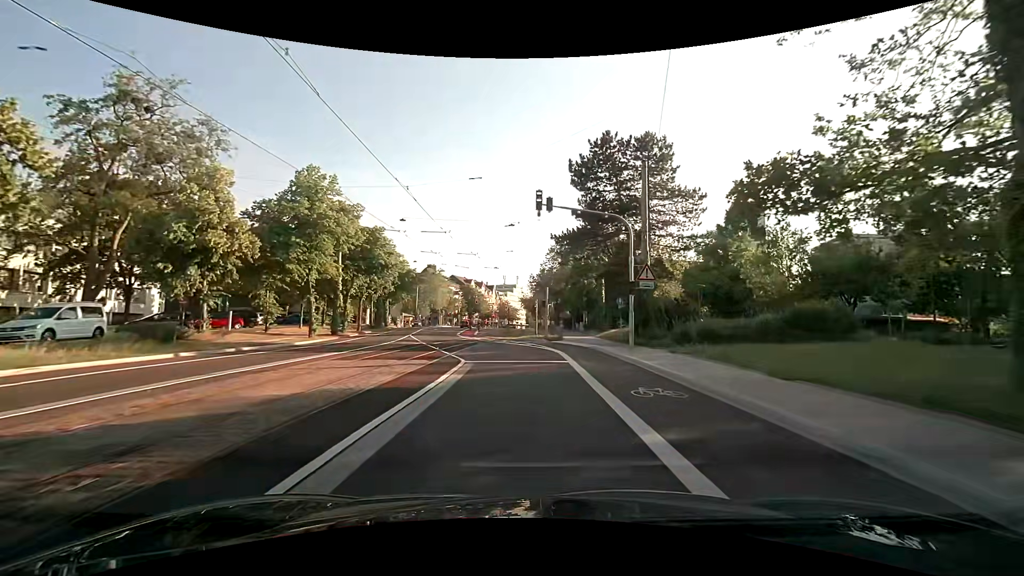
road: secondary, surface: asphalt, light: Day
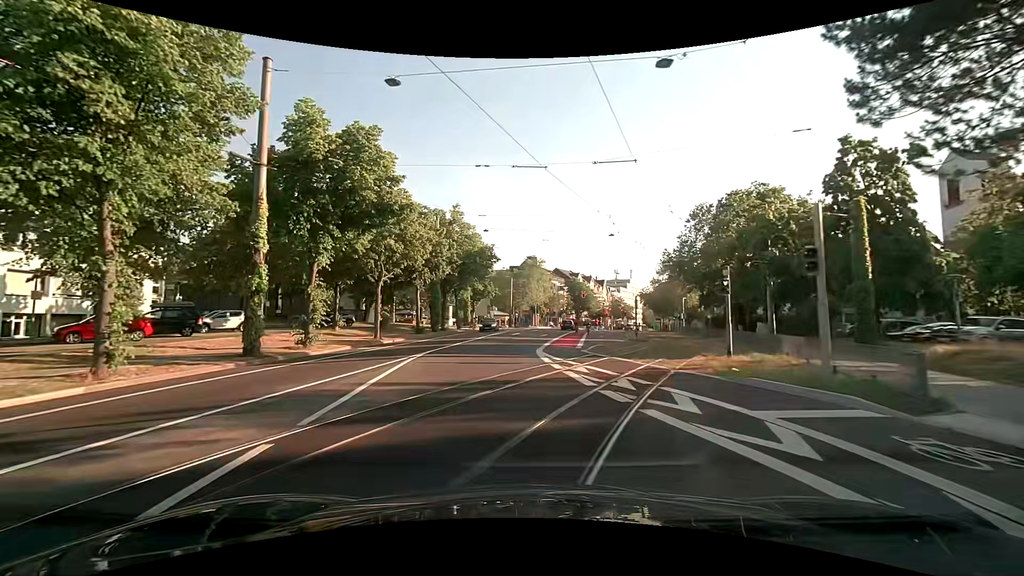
(-1.8, +25.9) m; -11°
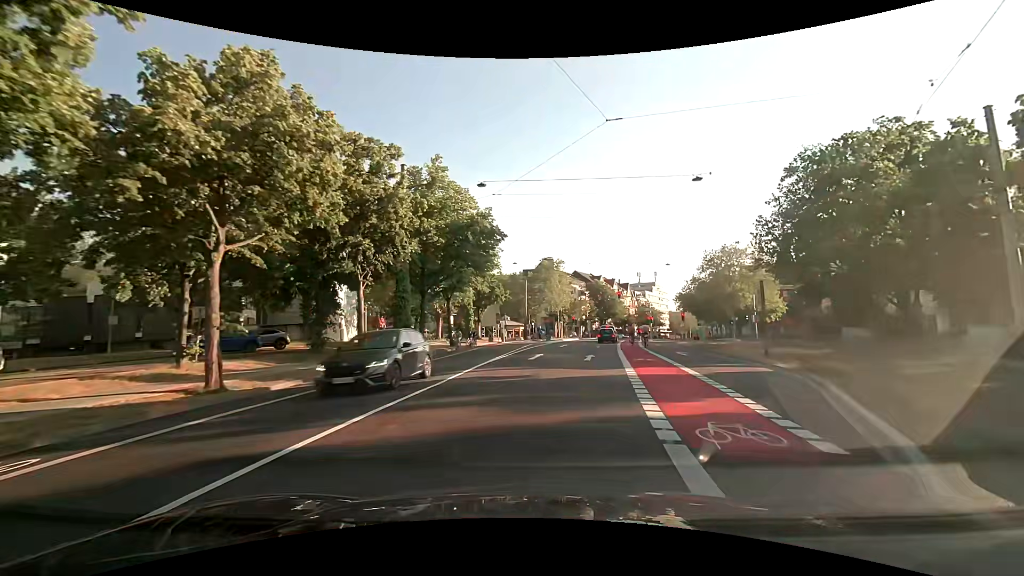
(-0.9, +18.8) m; -3°
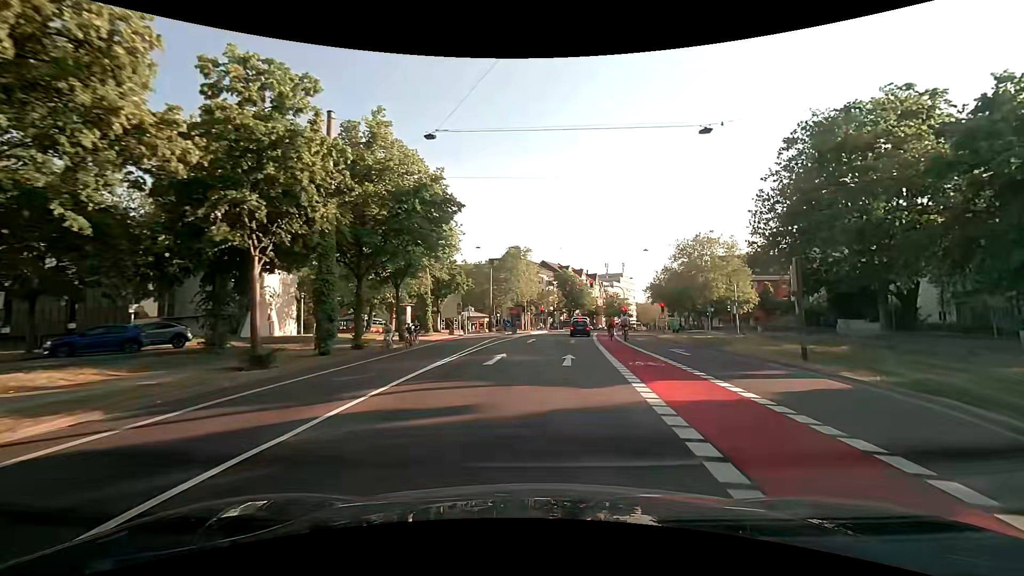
(+0.2, +6.0) m; +4°
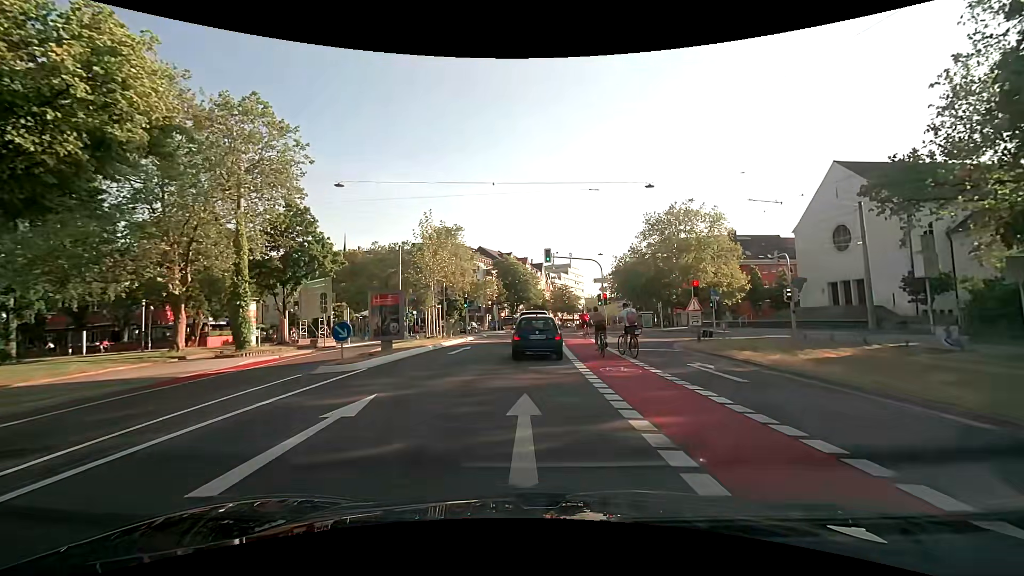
(+2.1, +24.7) m; +7°
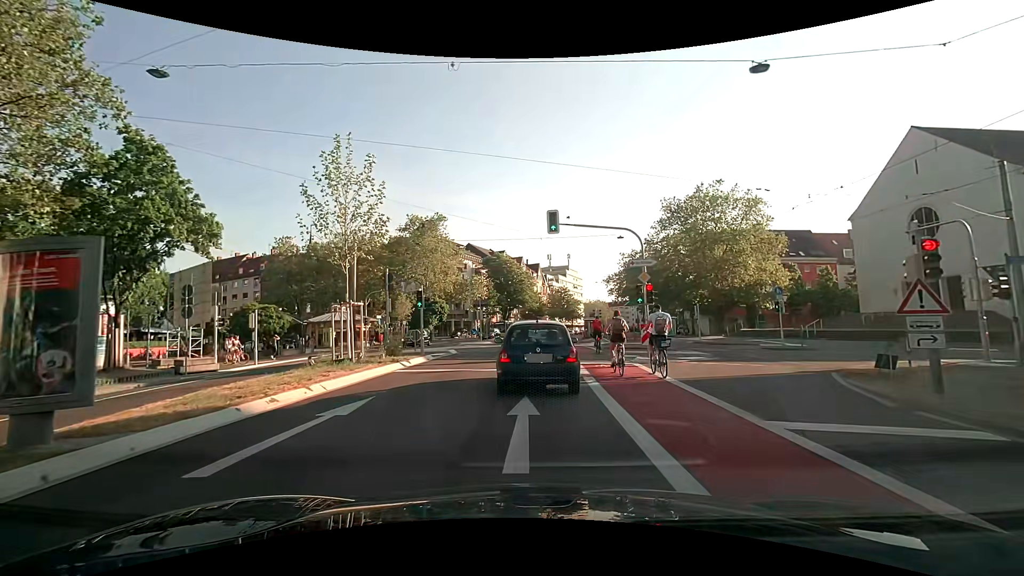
(+0.2, +14.1) m; +2°
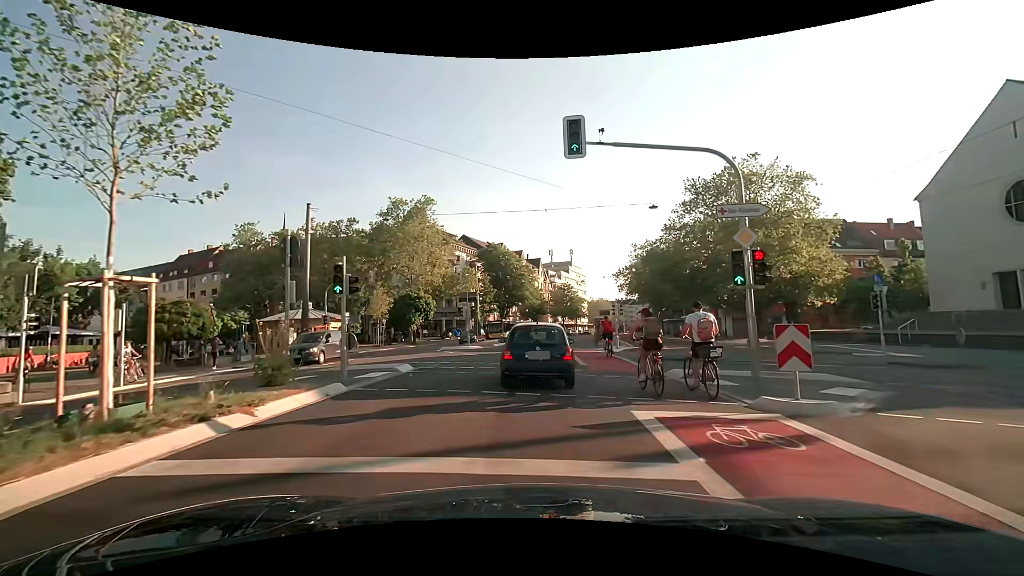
(-0.1, +10.2) m; 0°
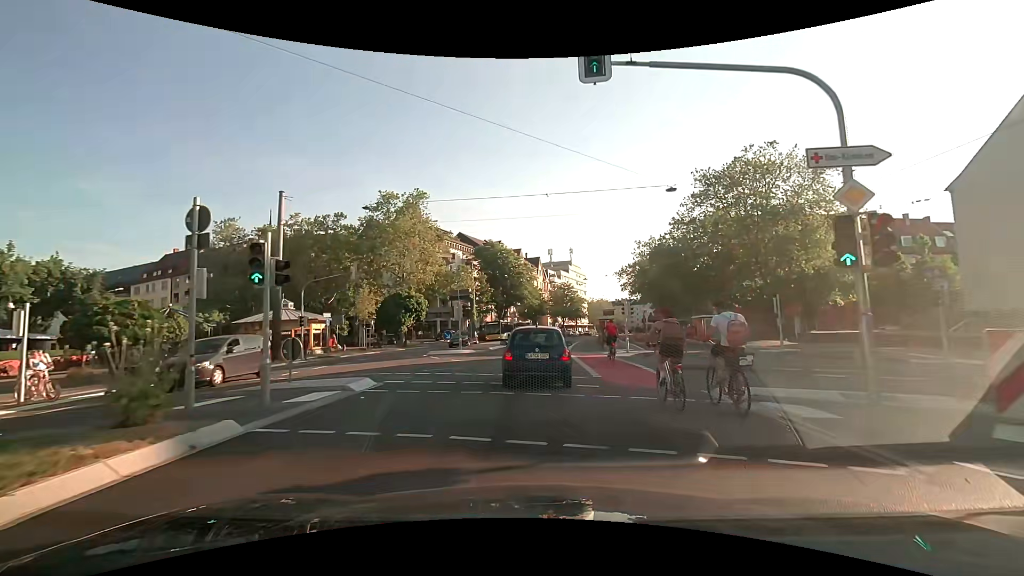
(0.0, +4.0) m; -1°
(0, +10) (0, +20) (+1, +30) (+1, +40) (+3, +50) (+4, +60) (+6, +70) (+8, +79) (+10, +89) (+13, +99) m
